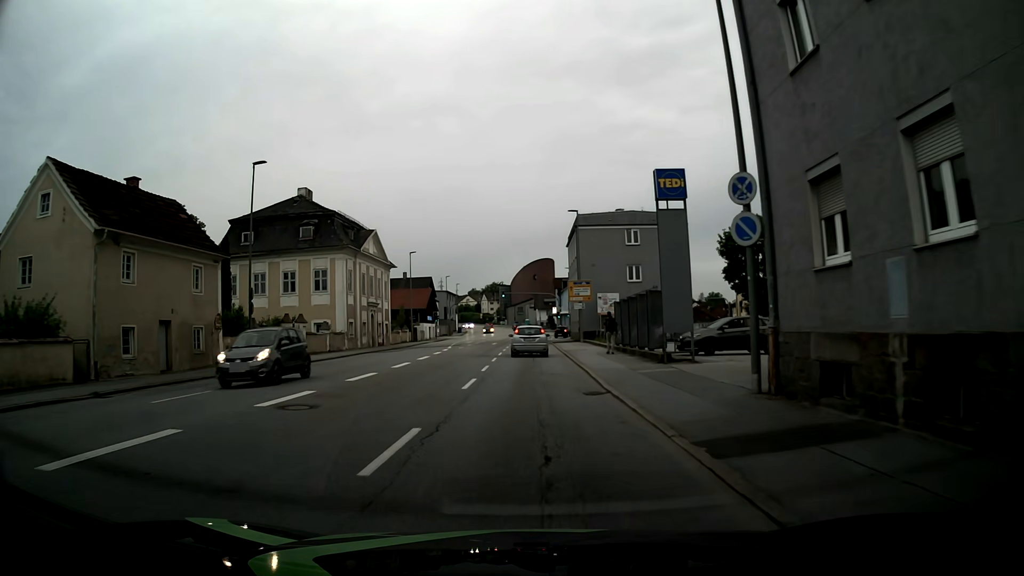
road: tertiary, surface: asphalt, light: Day
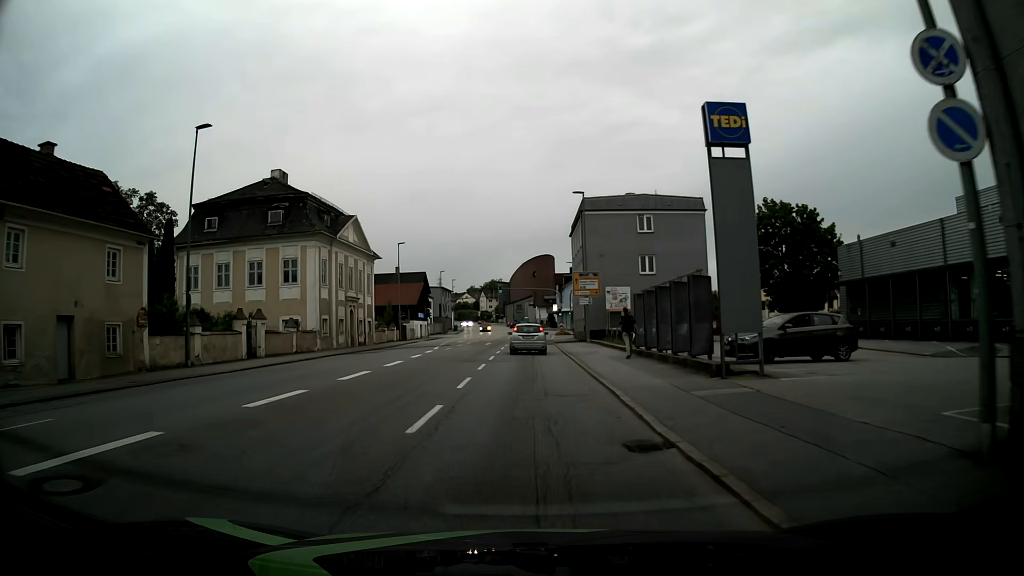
(0.0, +6.6) m; 0°
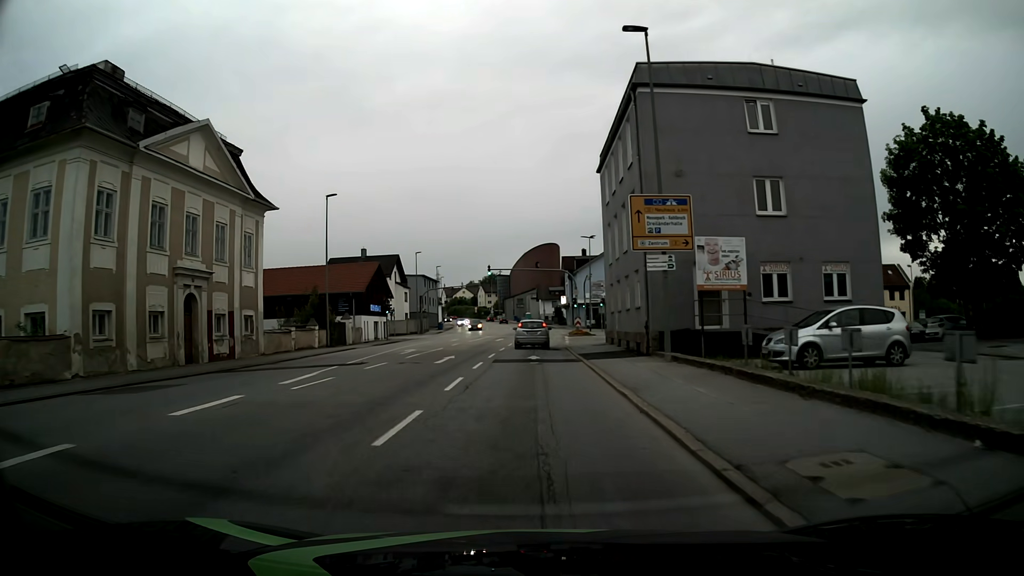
(-0.1, +25.6) m; 0°
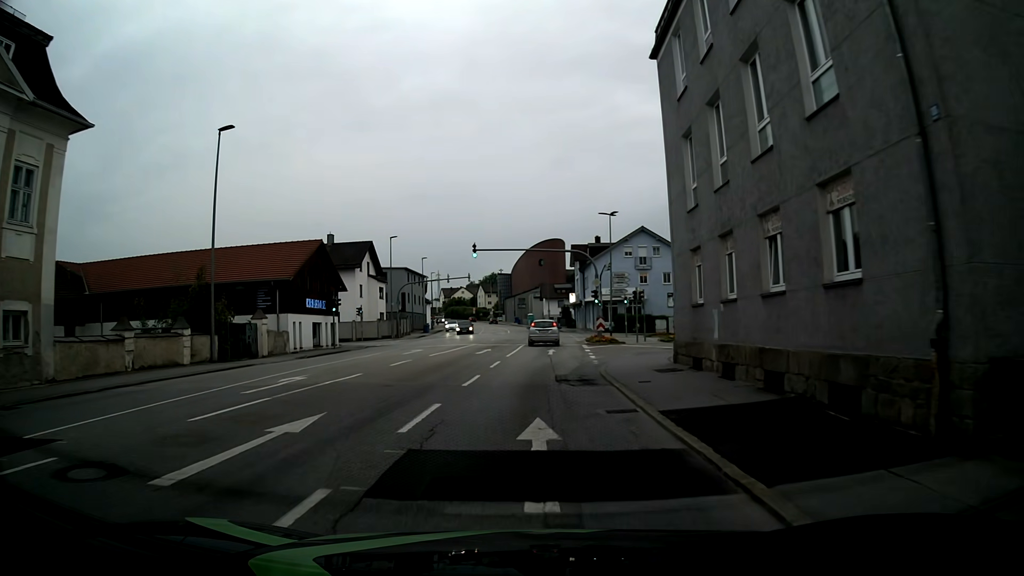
(-0.1, +17.0) m; 0°
(0, +10) (0, +20) (+2, +30) (+7, +38) (+14, +45) (+23, +50) (+33, +52) (+43, +53) (+53, +53) (+63, +53) m
